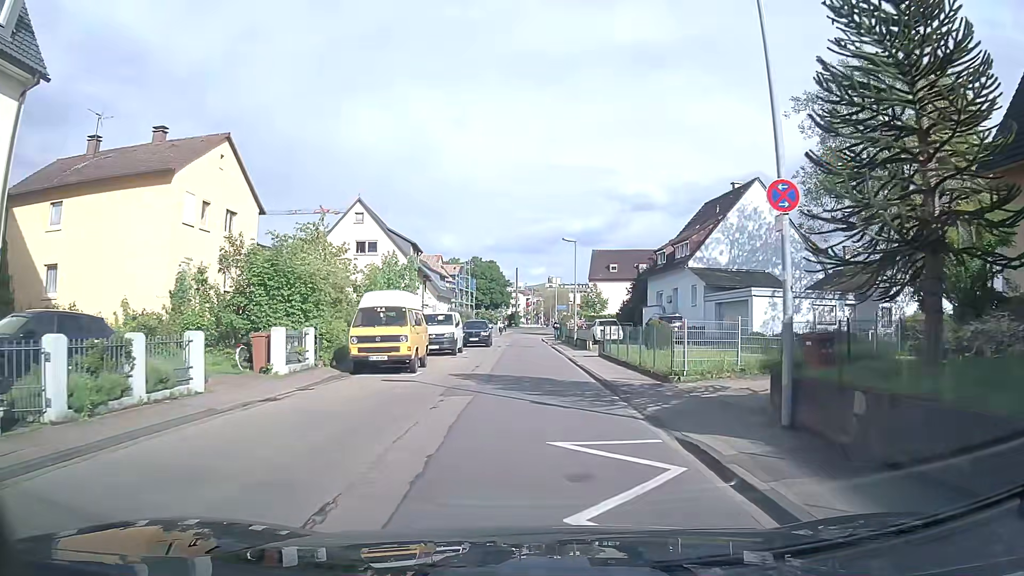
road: tertiary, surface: asphalt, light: Day
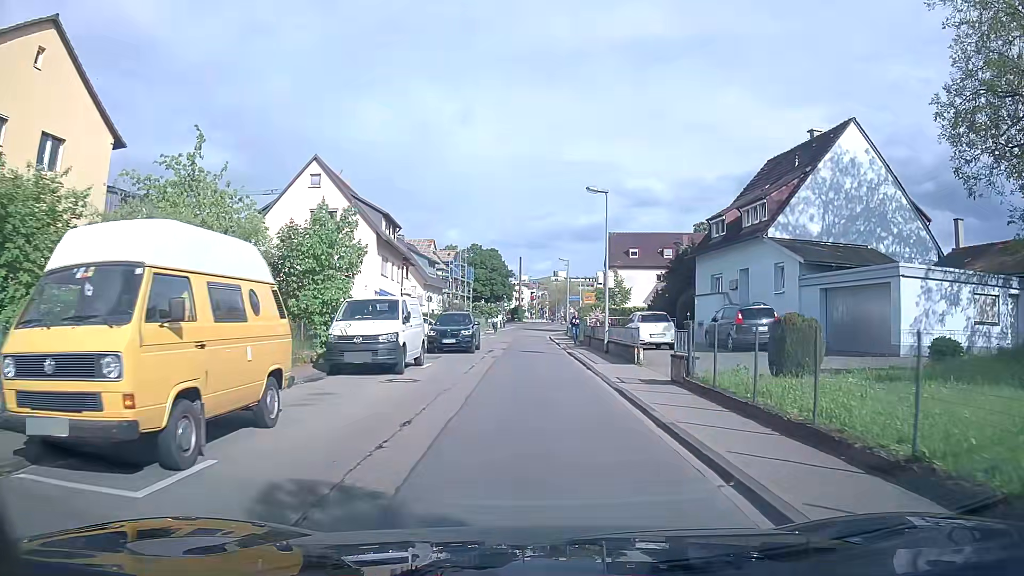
(0.0, +13.3) m; 0°
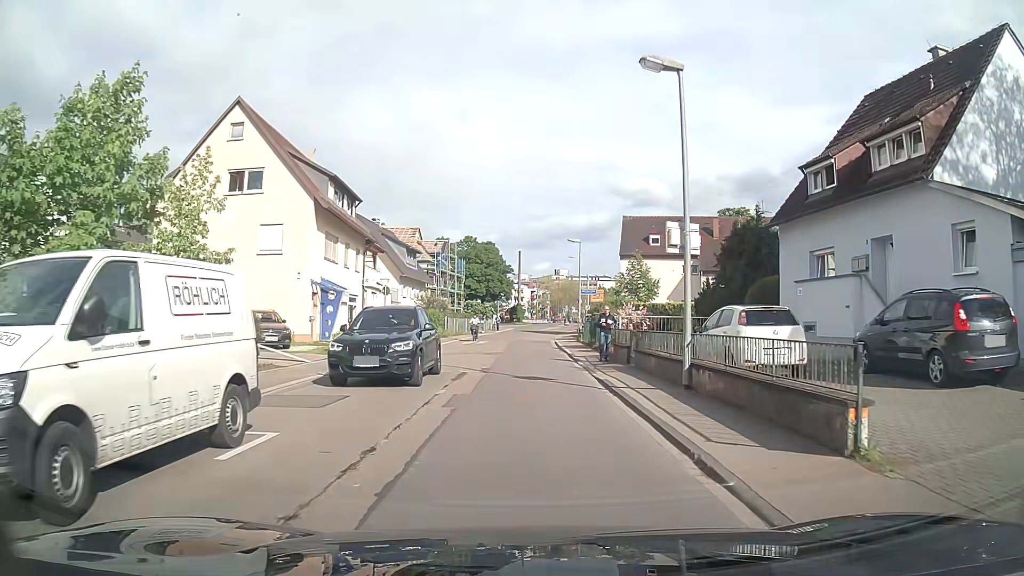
(0.0, +12.7) m; -1°
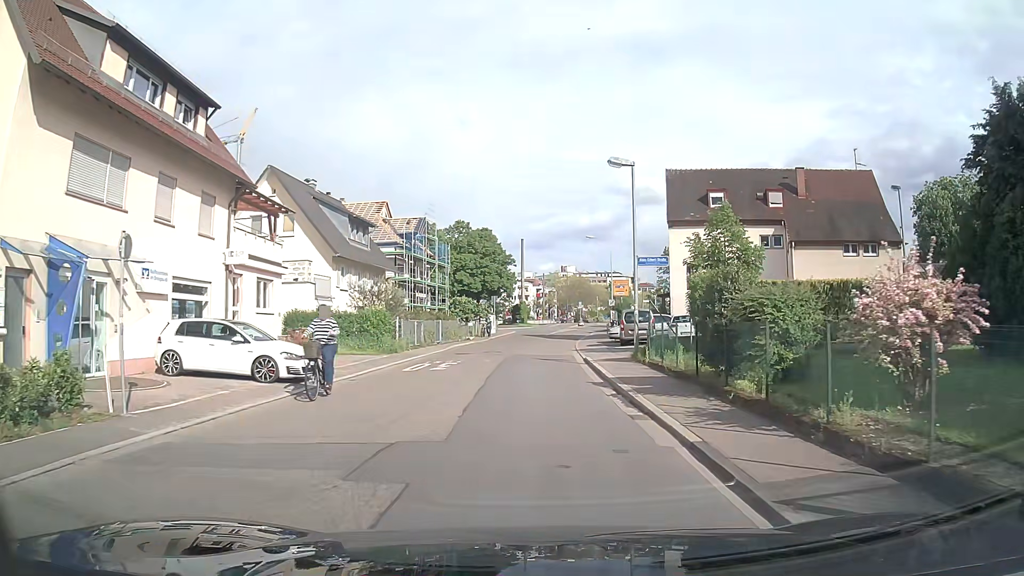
(+0.1, +20.1) m; 0°
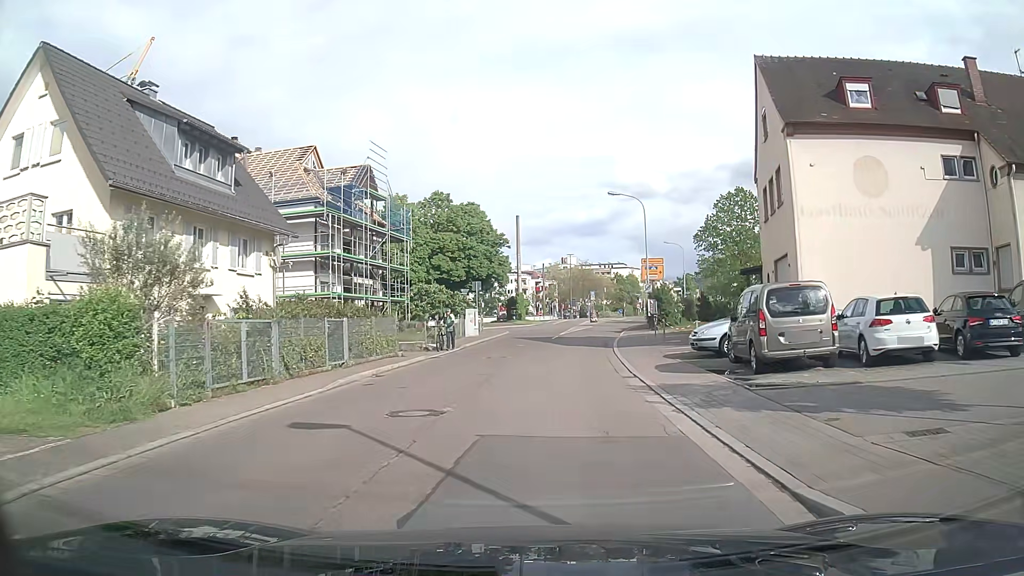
(0.0, +20.3) m; -1°
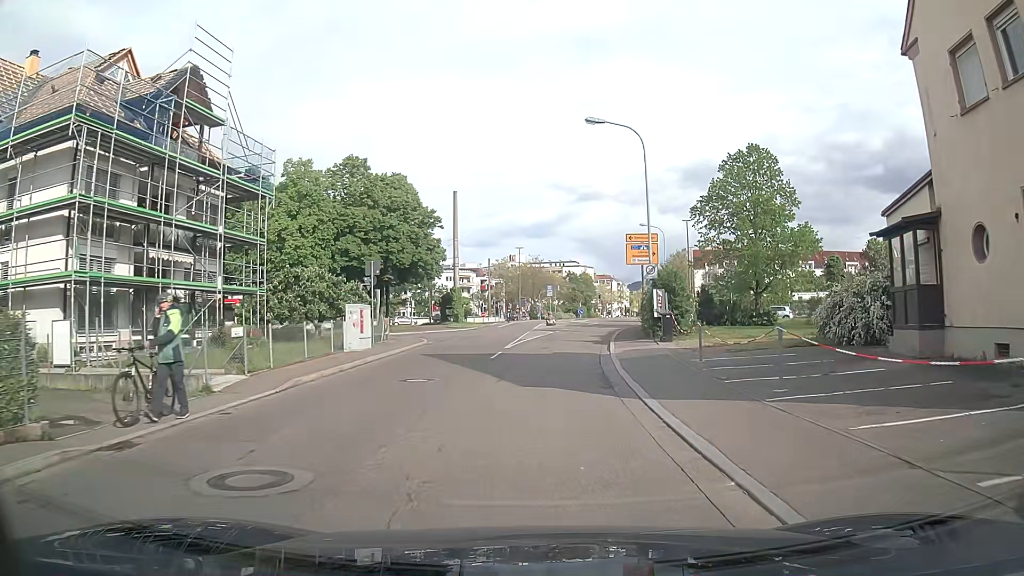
(+0.9, +17.2) m; +5°
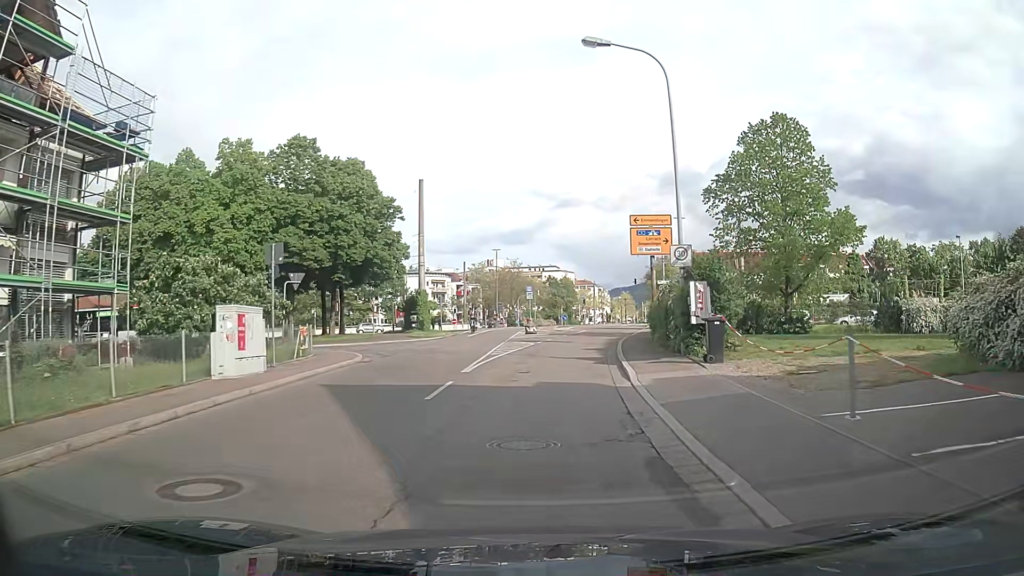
(+0.1, +9.0) m; +2°
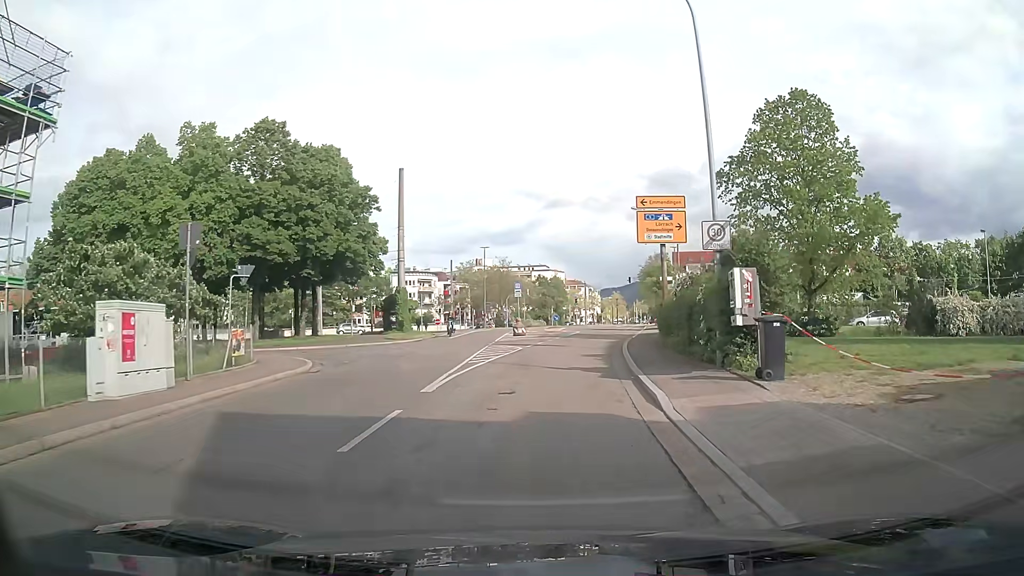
(0.0, +4.6) m; +1°
(0, +10) (+1, +20) (+2, +30) (+3, +40) (+5, +50) (+7, +59) (+9, +69) (+11, +79) (+13, +89) (+15, +99) m
